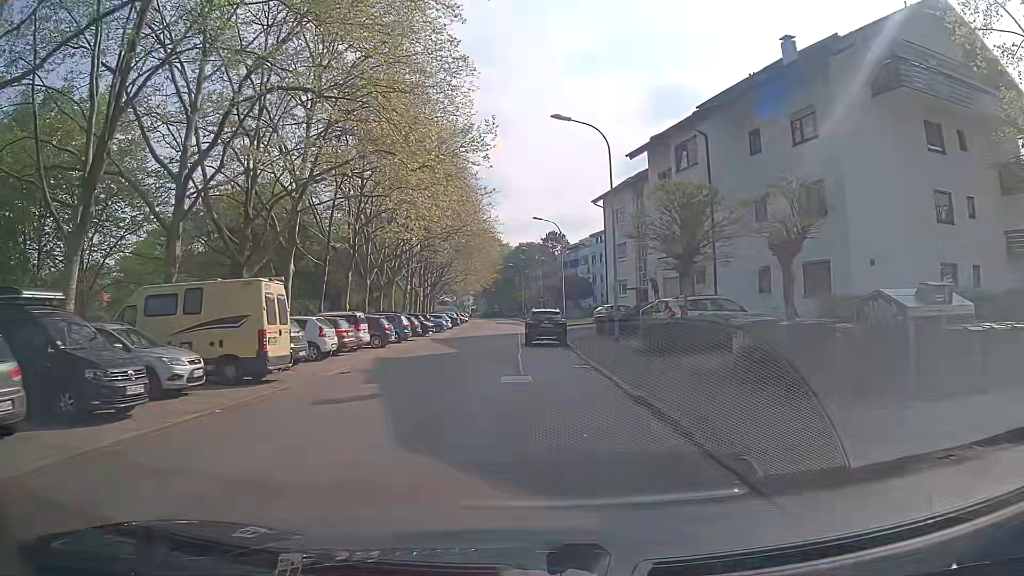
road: residential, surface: asphalt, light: Day
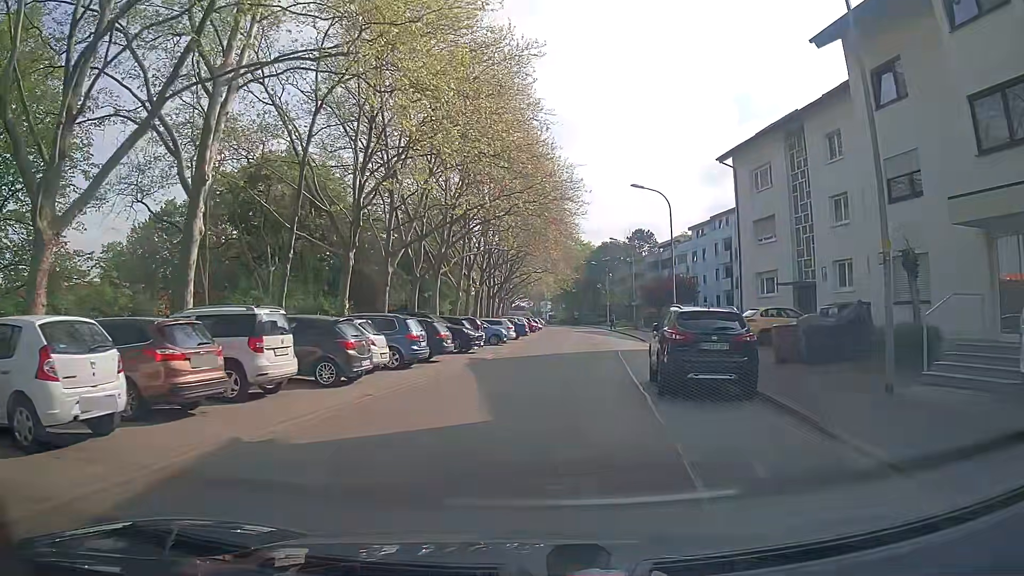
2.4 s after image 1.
(-1.0, +16.9) m; -7°
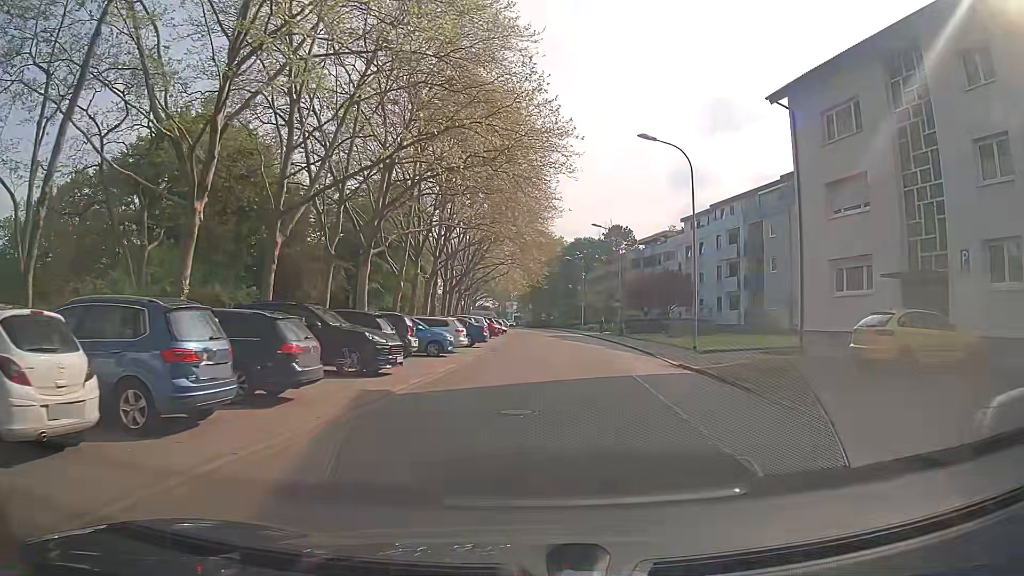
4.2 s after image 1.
(+0.2, +12.2) m; +2°
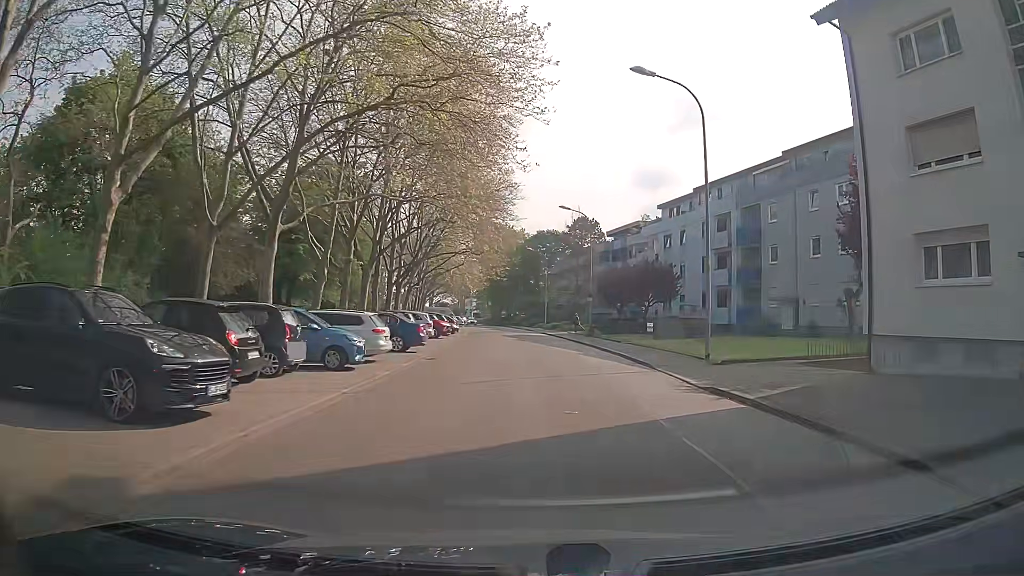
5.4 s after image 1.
(+0.4, +8.1) m; +4°
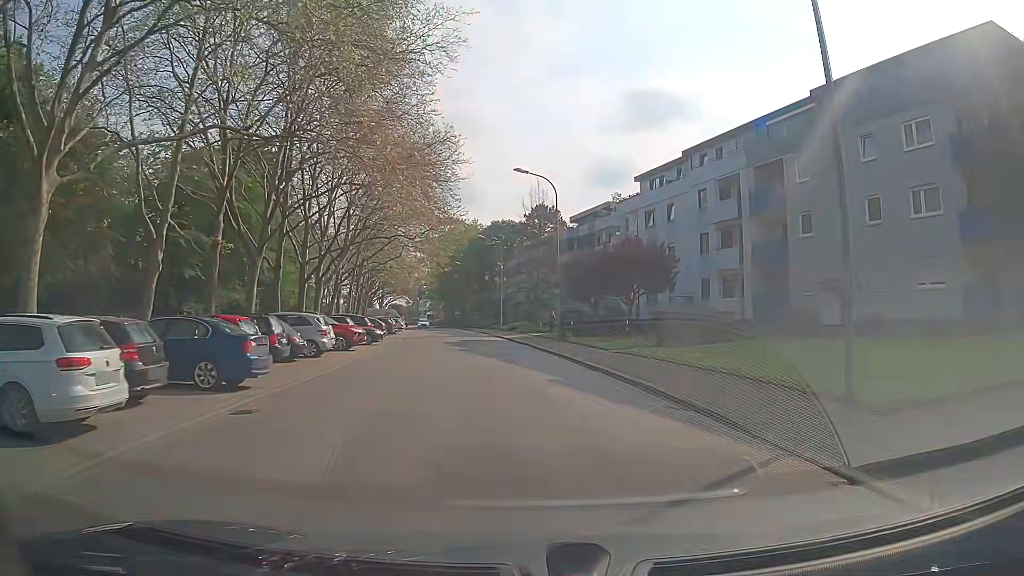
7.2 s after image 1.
(+0.3, +12.2) m; +2°
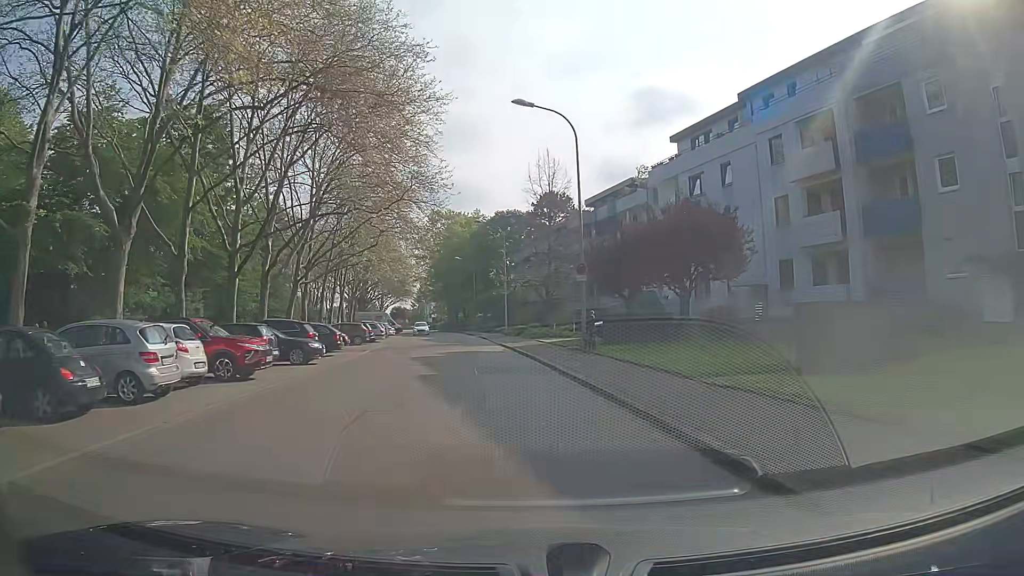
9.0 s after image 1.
(+0.3, +12.2) m; +2°
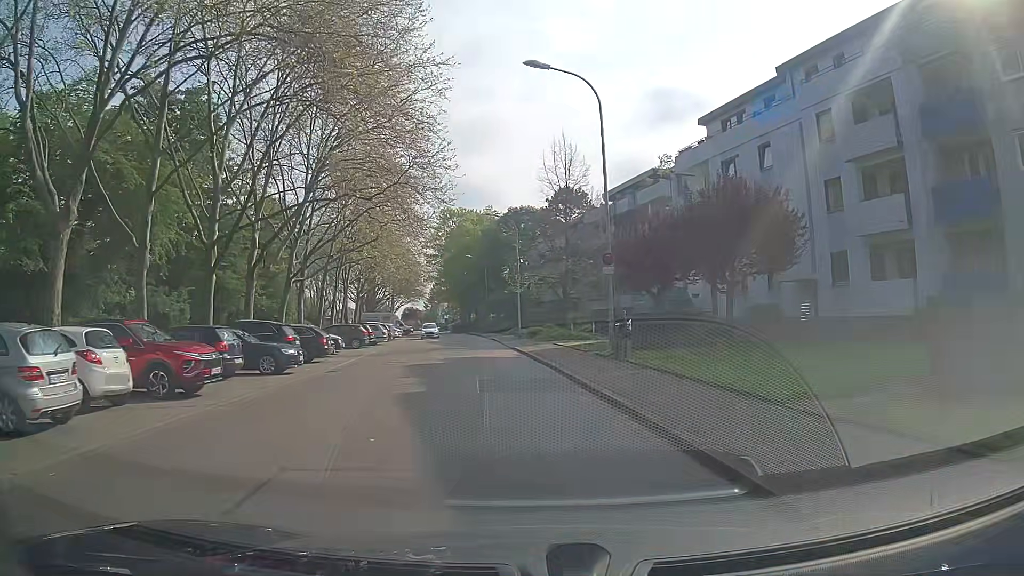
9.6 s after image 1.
(-0.1, +4.1) m; -3°
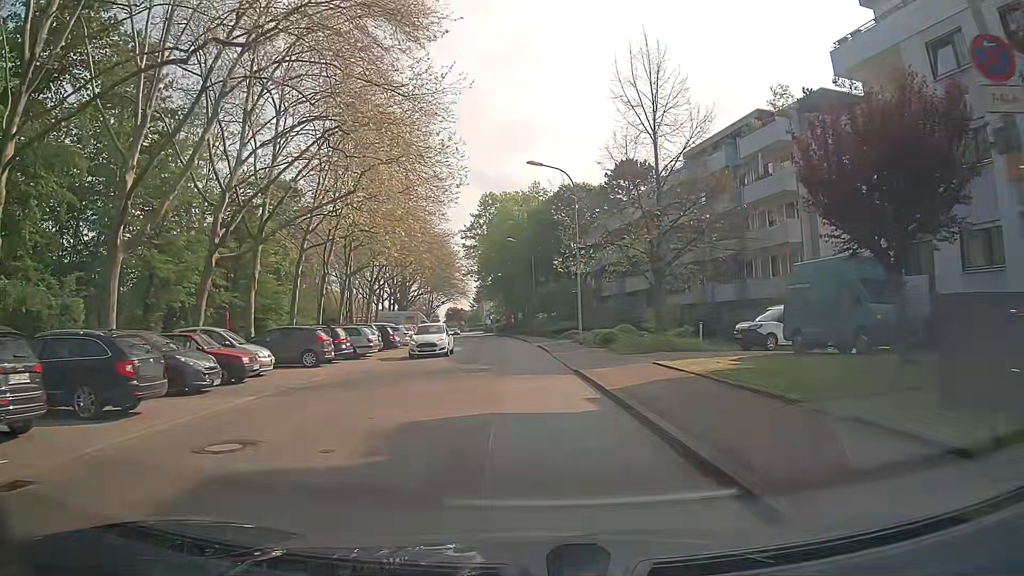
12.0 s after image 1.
(-0.6, +16.4) m; -5°
